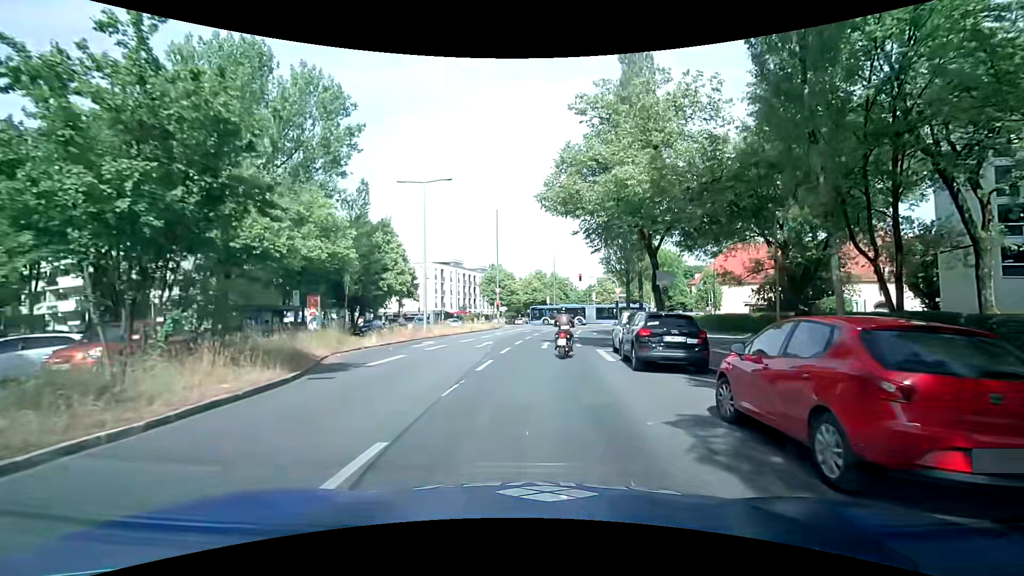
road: secondary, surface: asphalt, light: Day
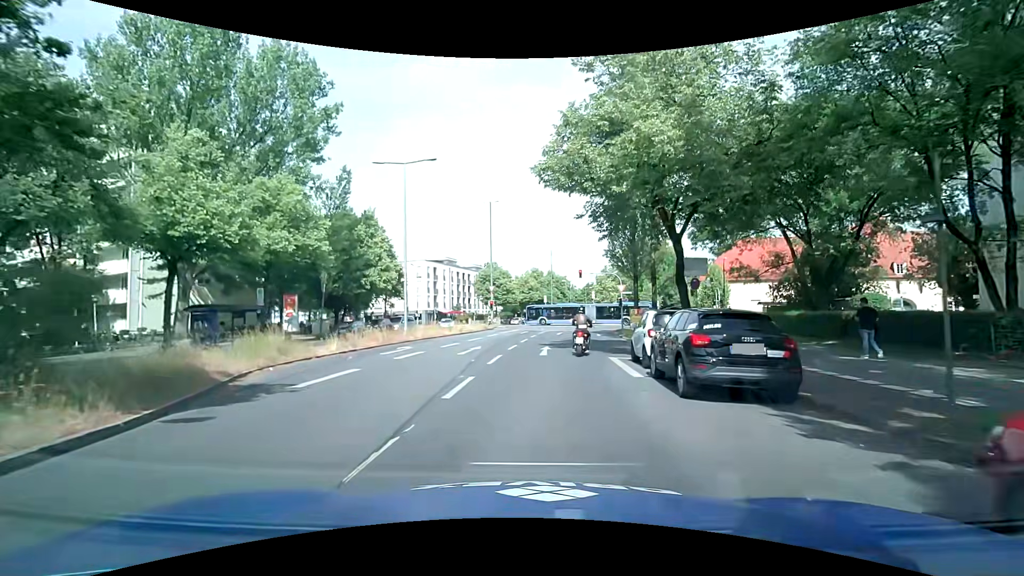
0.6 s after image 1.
(+0.1, +4.1) m; 0°
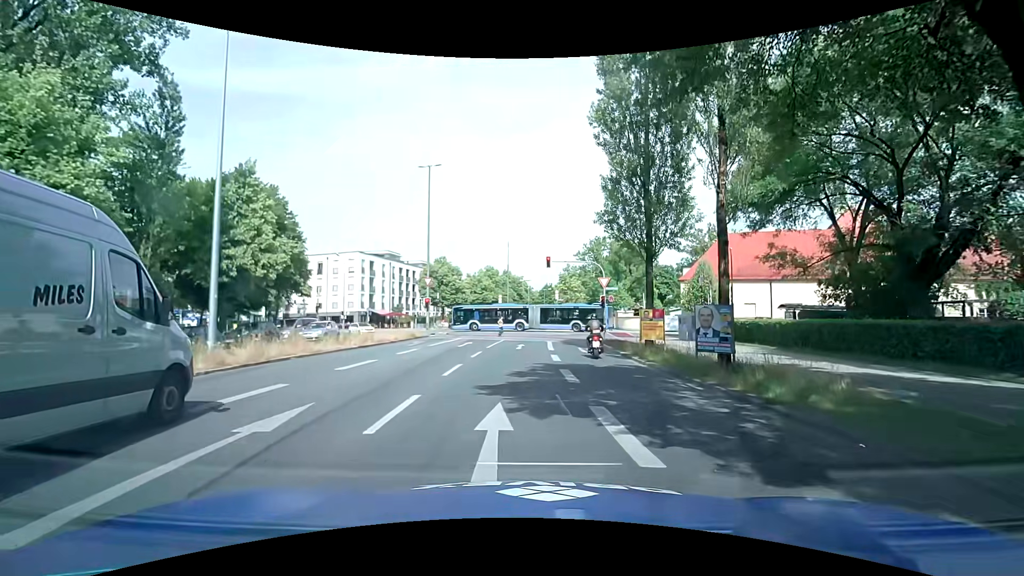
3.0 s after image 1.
(+0.4, +14.1) m; +5°
